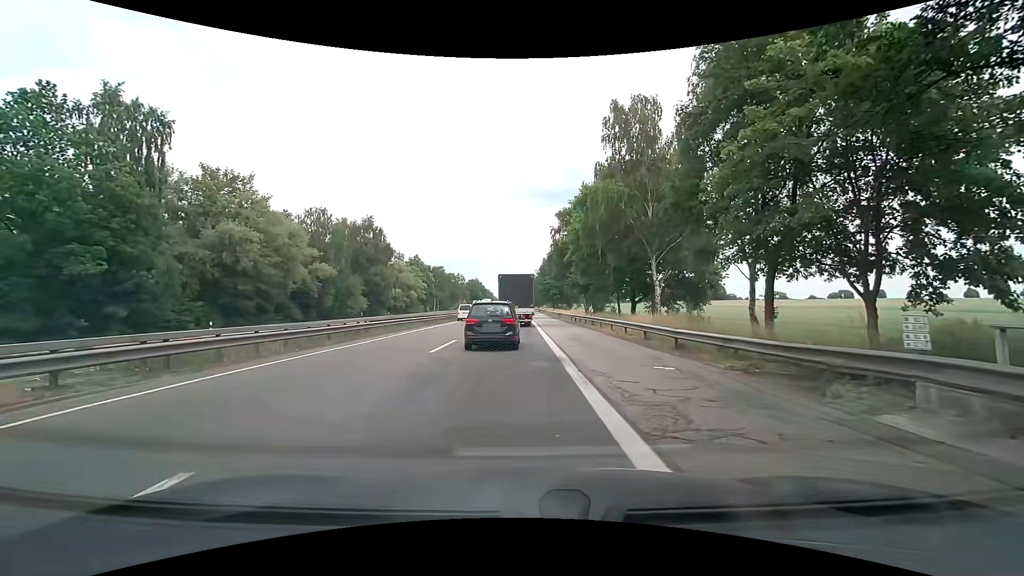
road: motorway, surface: asphalt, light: Day
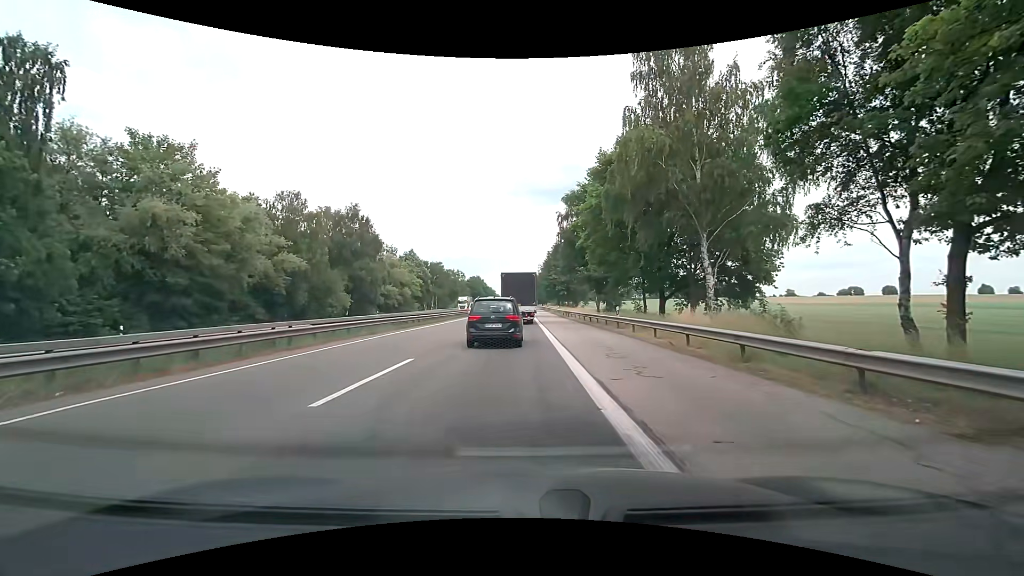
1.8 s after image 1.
(-0.1, +9.1) m; +1°
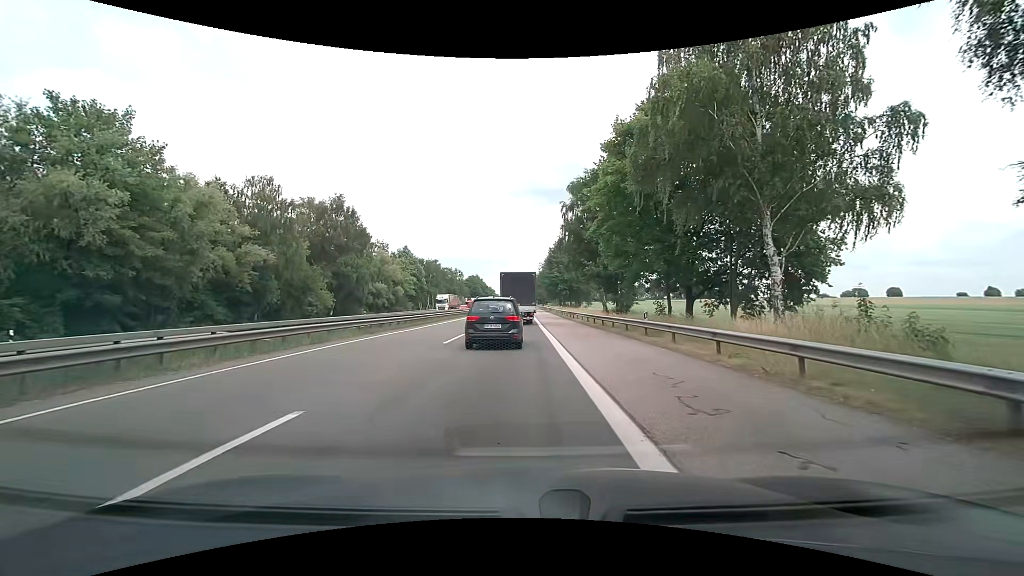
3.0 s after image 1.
(-0.2, +6.5) m; -2°
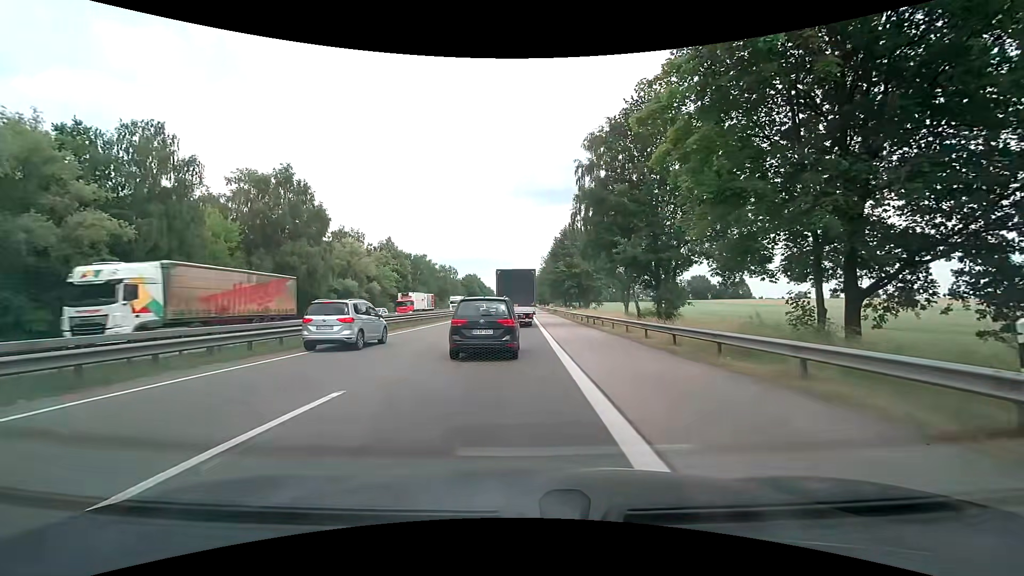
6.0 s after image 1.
(+0.1, +16.1) m; 0°
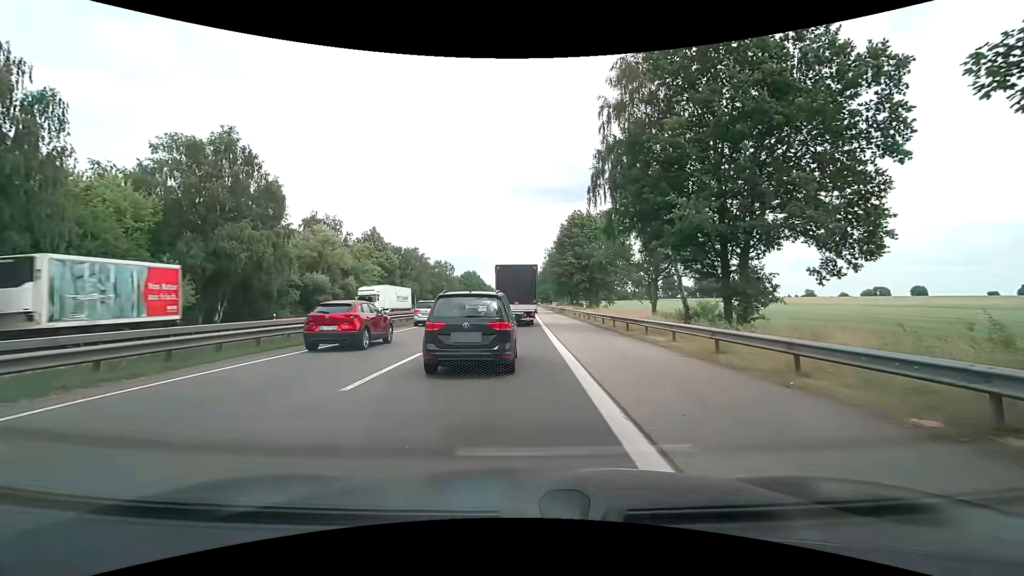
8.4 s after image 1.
(+0.1, +11.6) m; 0°
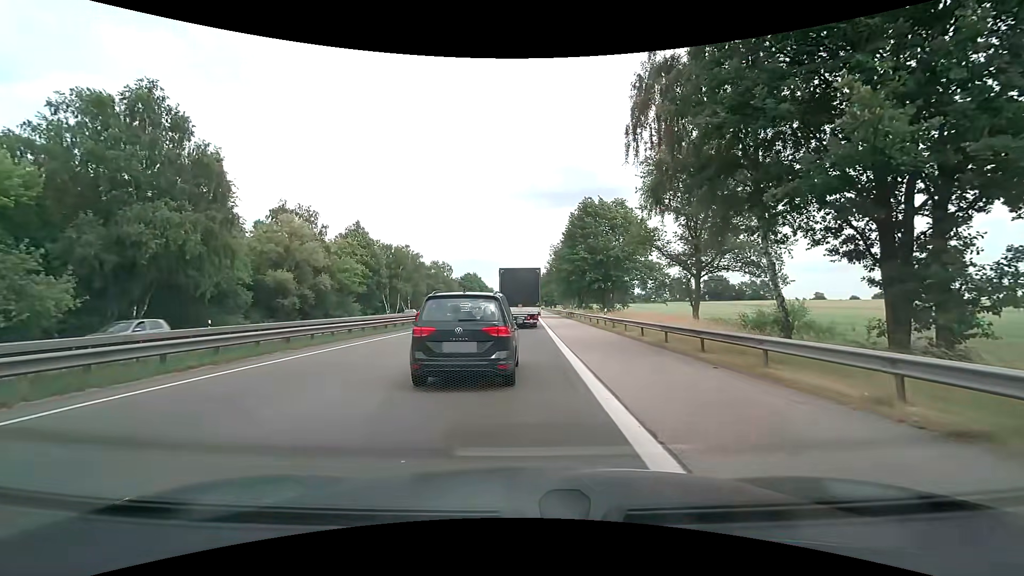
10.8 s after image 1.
(0.0, +10.4) m; 0°
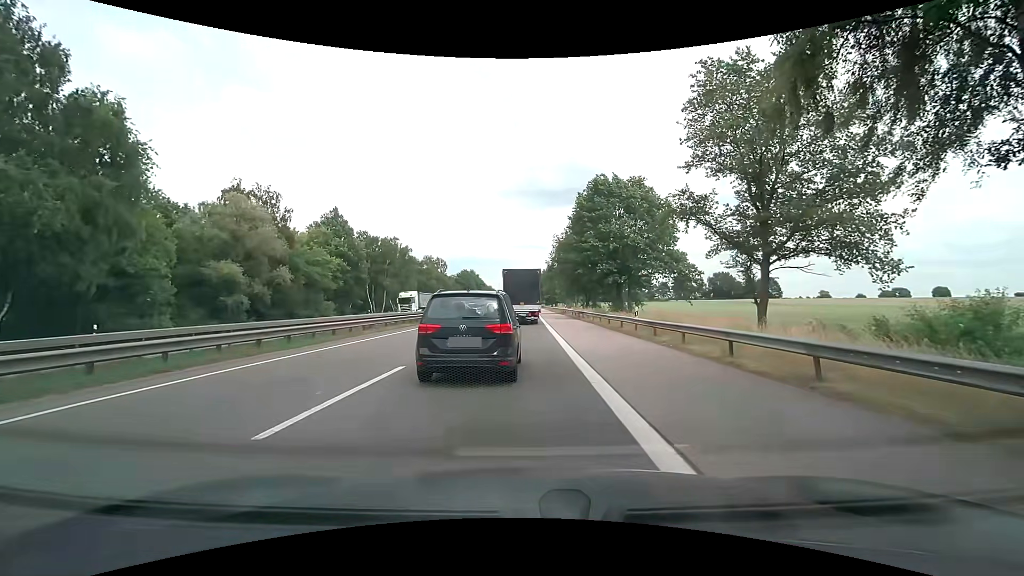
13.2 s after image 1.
(0.0, +10.0) m; 0°
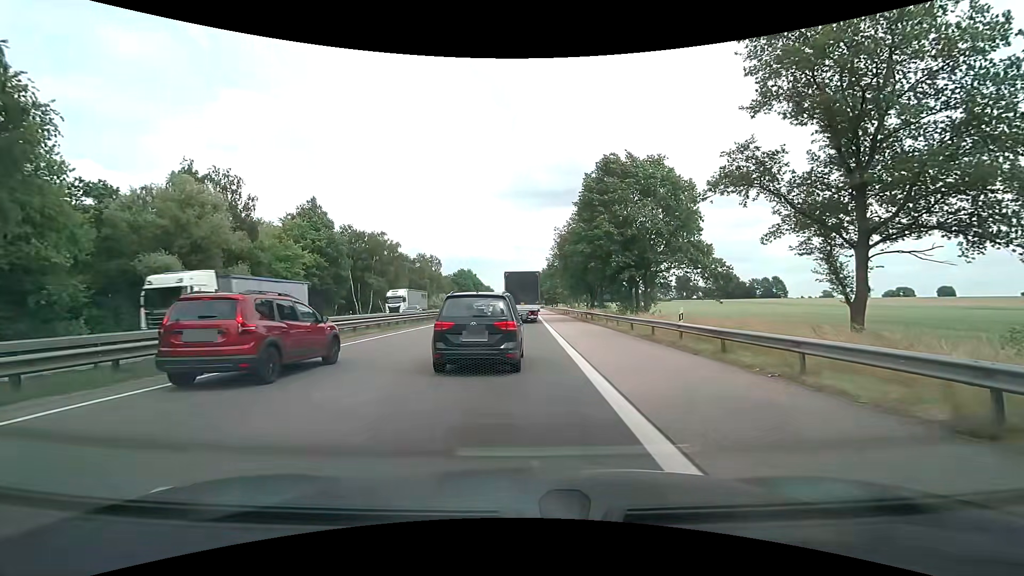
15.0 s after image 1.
(0.0, +7.4) m; 0°
(0, +10) (0, +20) (0, +30) (0, +40) (0, +50) (0, +60) (+1, +70) (+1, +80) (+1, +90) (+1, +100) m
